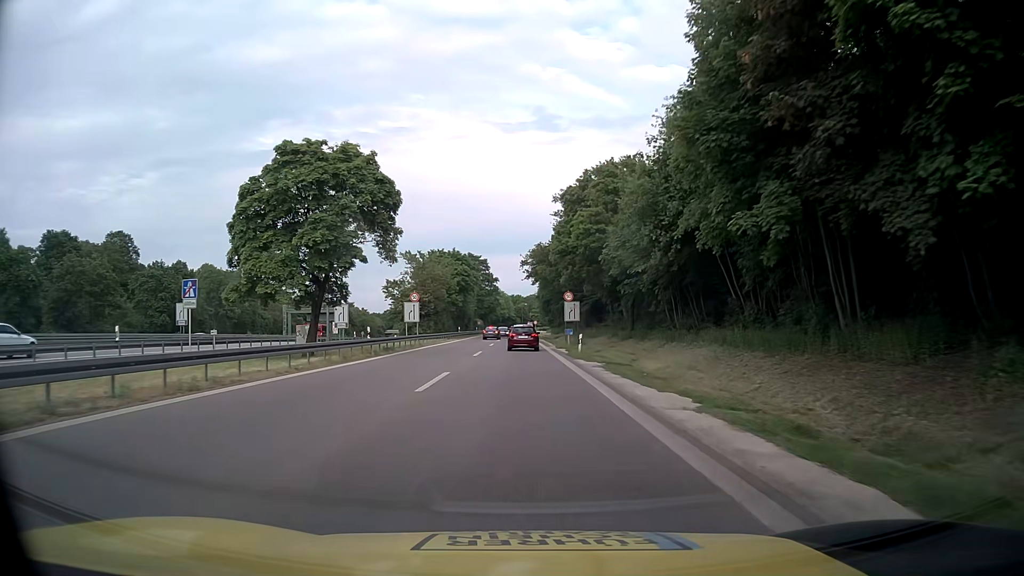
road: motorway_link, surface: asphalt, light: Day
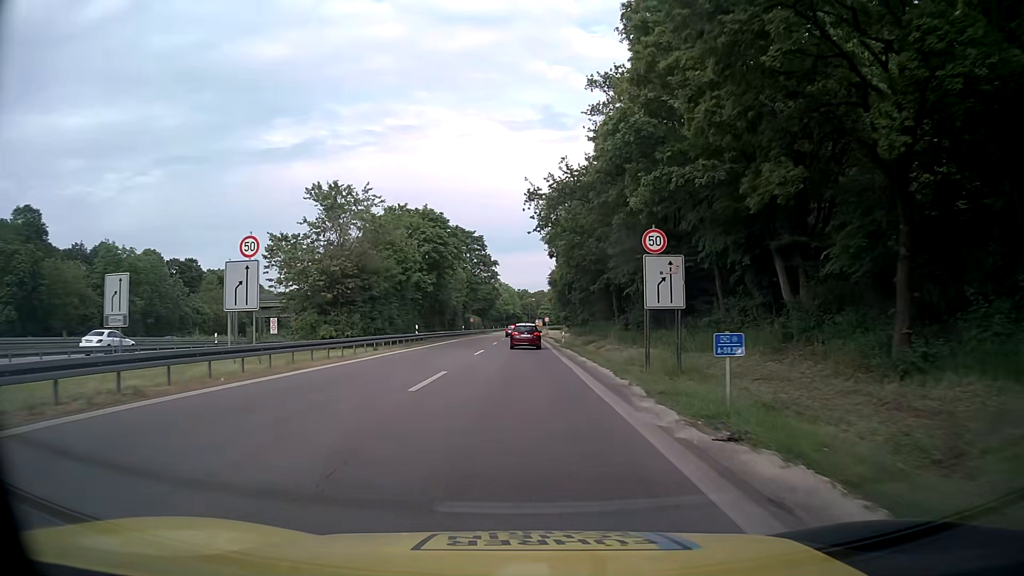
(-0.2, +35.6) m; 0°
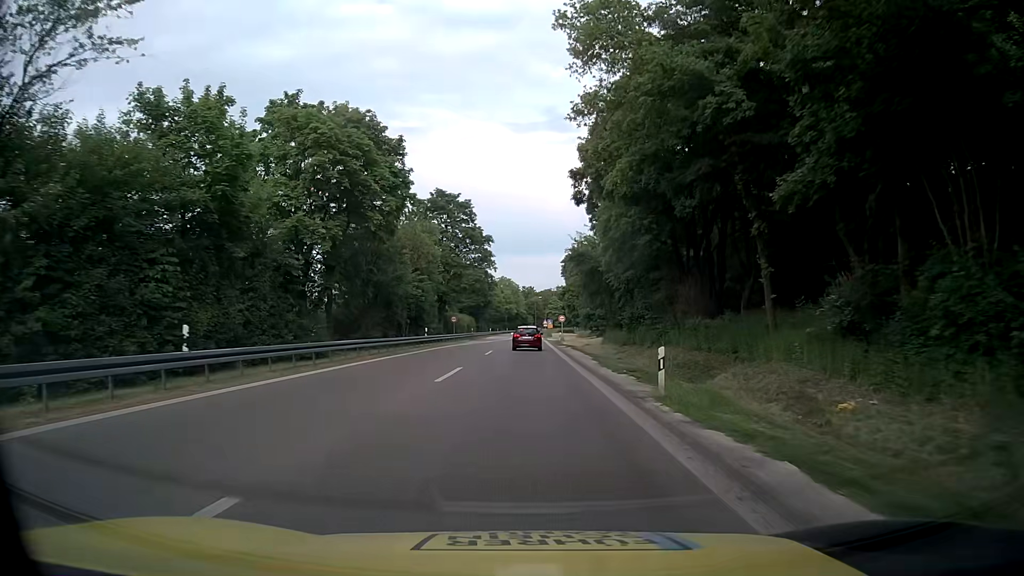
(-0.2, +32.6) m; -1°
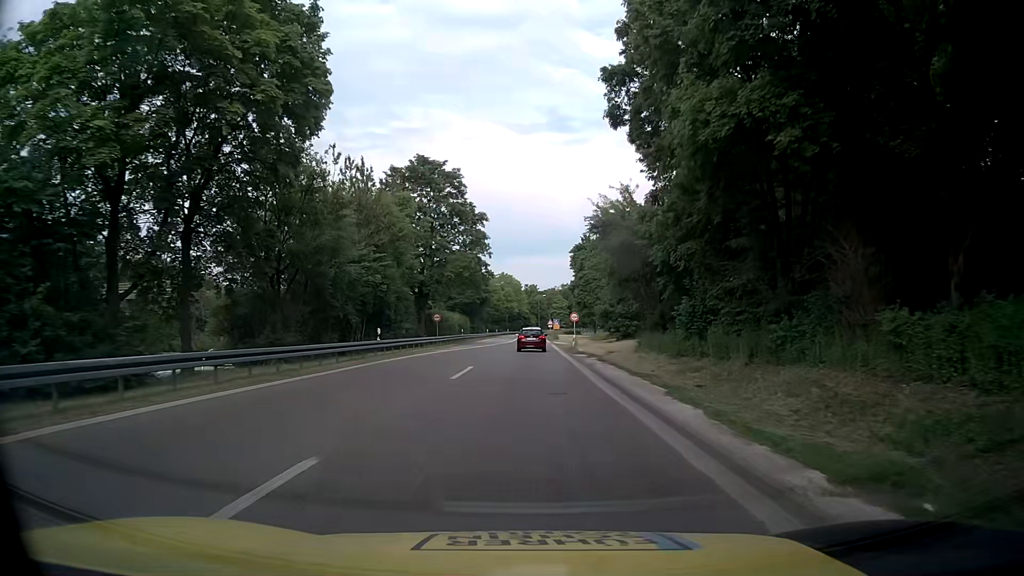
(0.0, +16.0) m; -1°
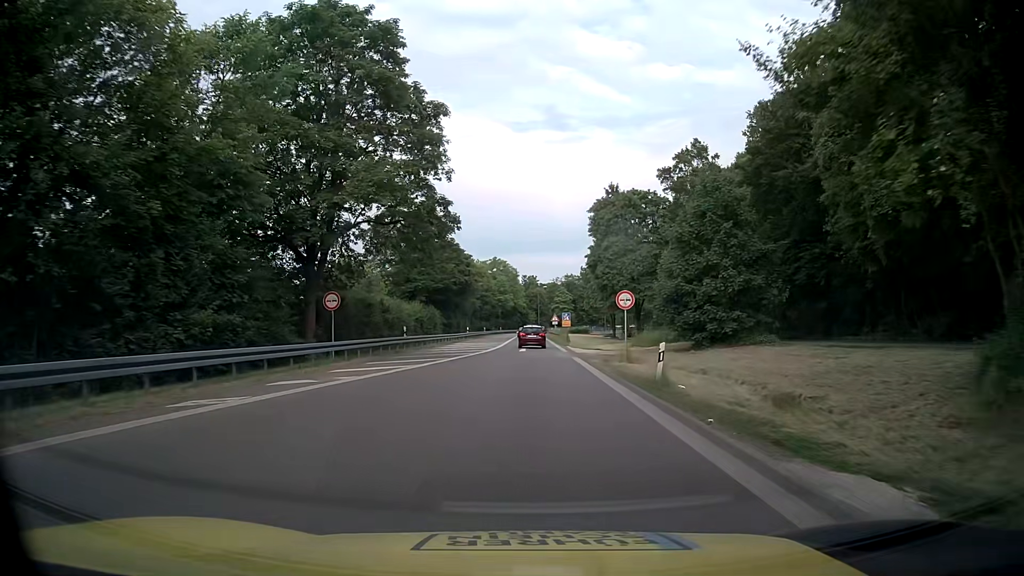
(+0.2, +31.6) m; +1°
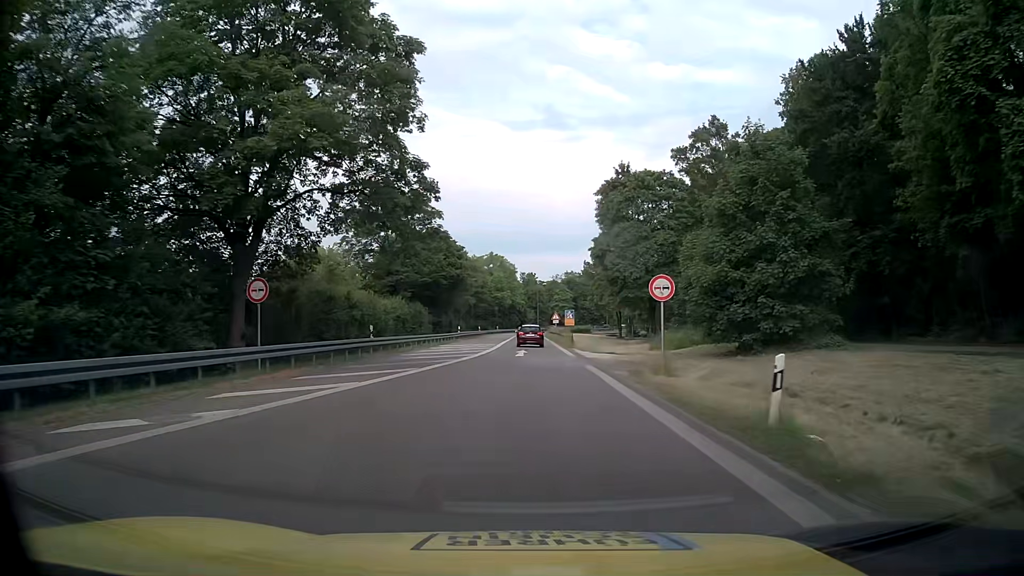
(0.0, +7.8) m; 0°
(0, +10) (0, +20) (0, +30) (0, +40) (0, +50) (0, +60) (0, +70) (0, +80) (0, +90) (0, +100) m
